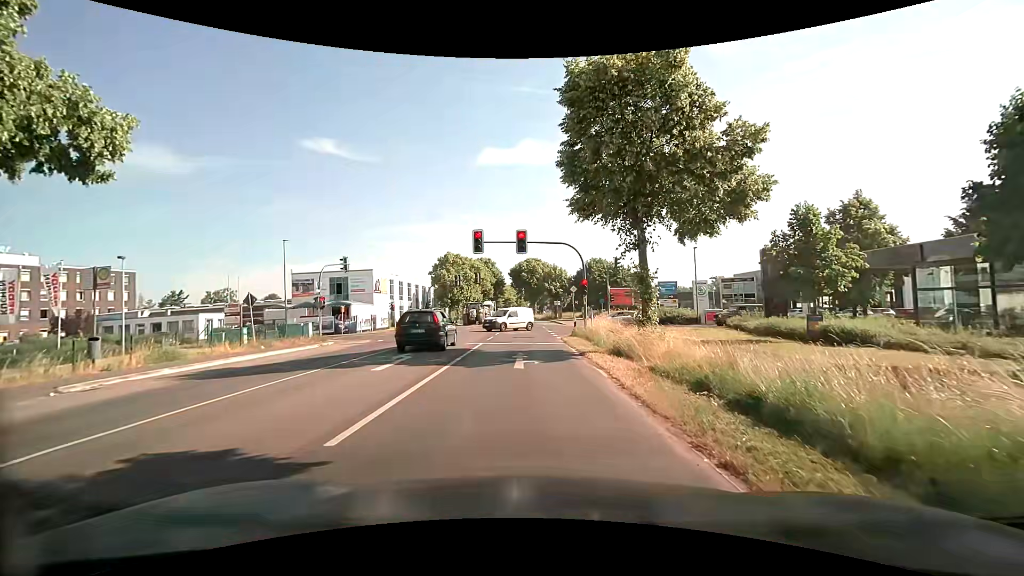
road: secondary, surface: asphalt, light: Day
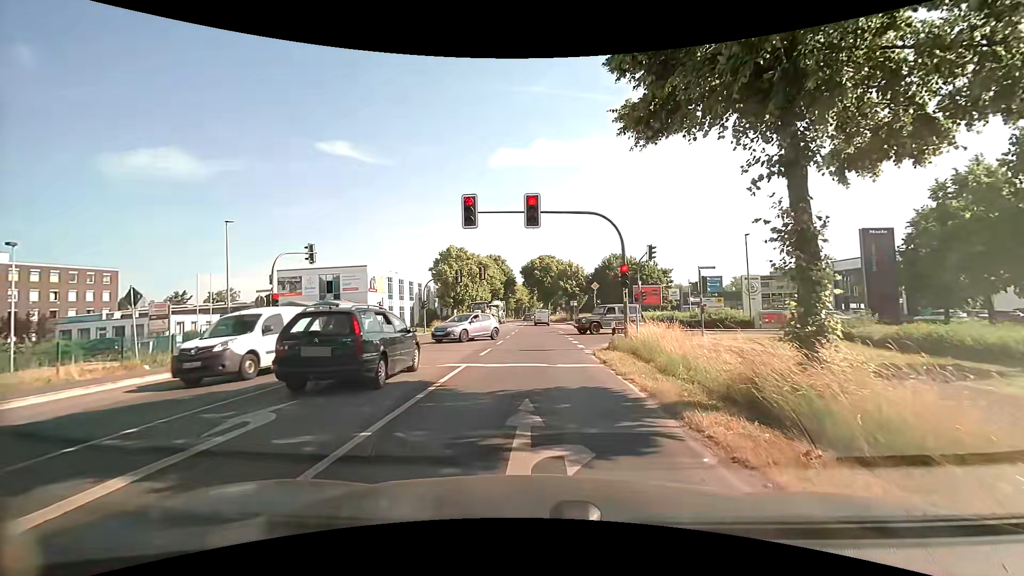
(-0.2, +8.9) m; -2°
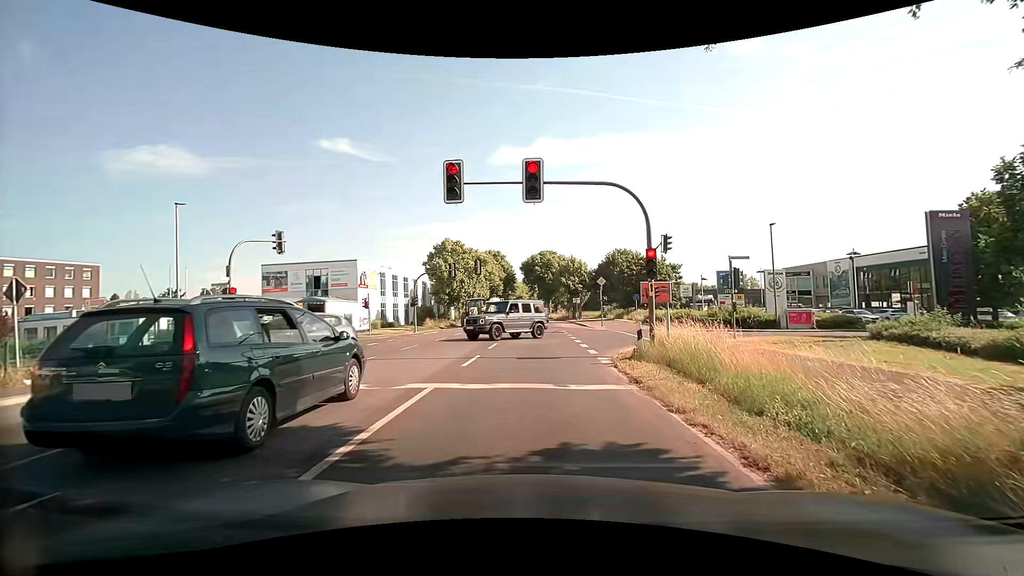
(0.0, +4.2) m; -1°
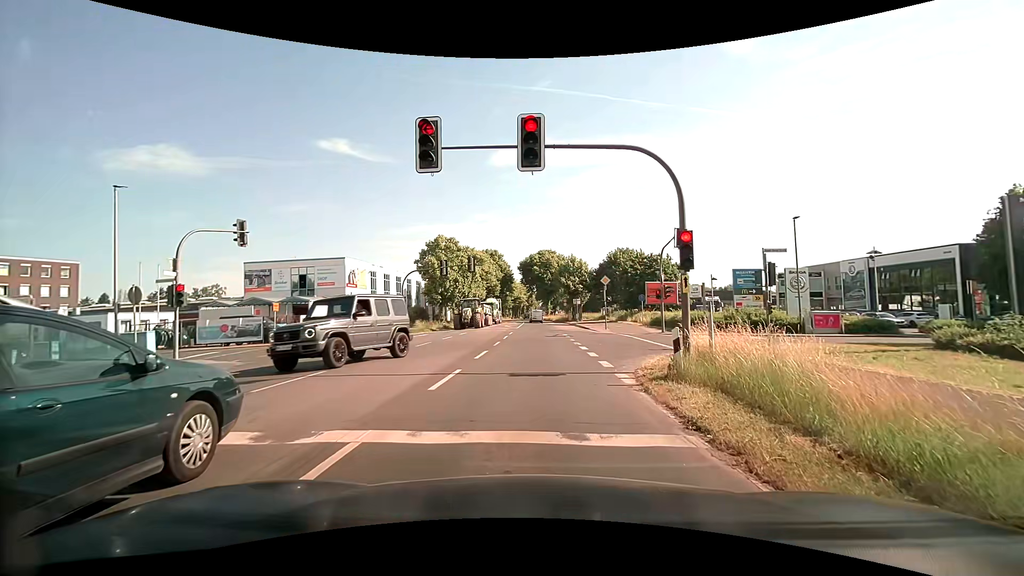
(0.0, +3.6) m; 0°
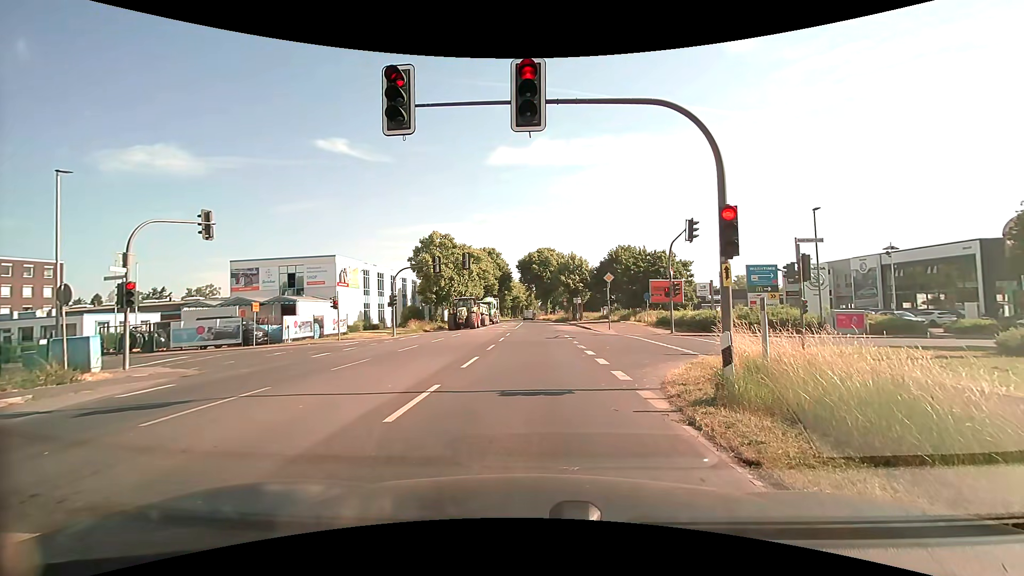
(0.0, +2.5) m; +2°
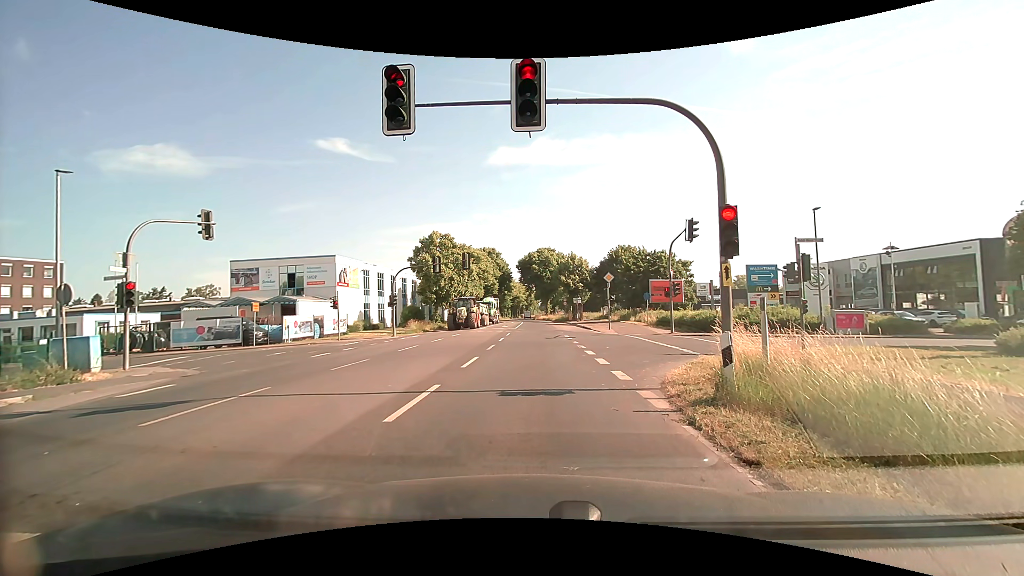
(0.0, +0.1) m; 0°
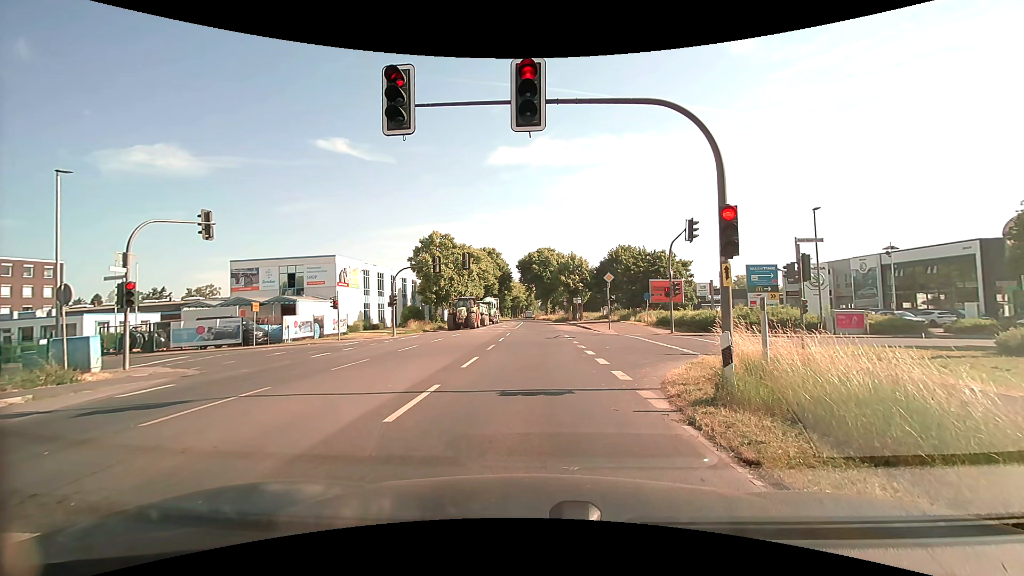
(0.0, 0.0) m; 0°
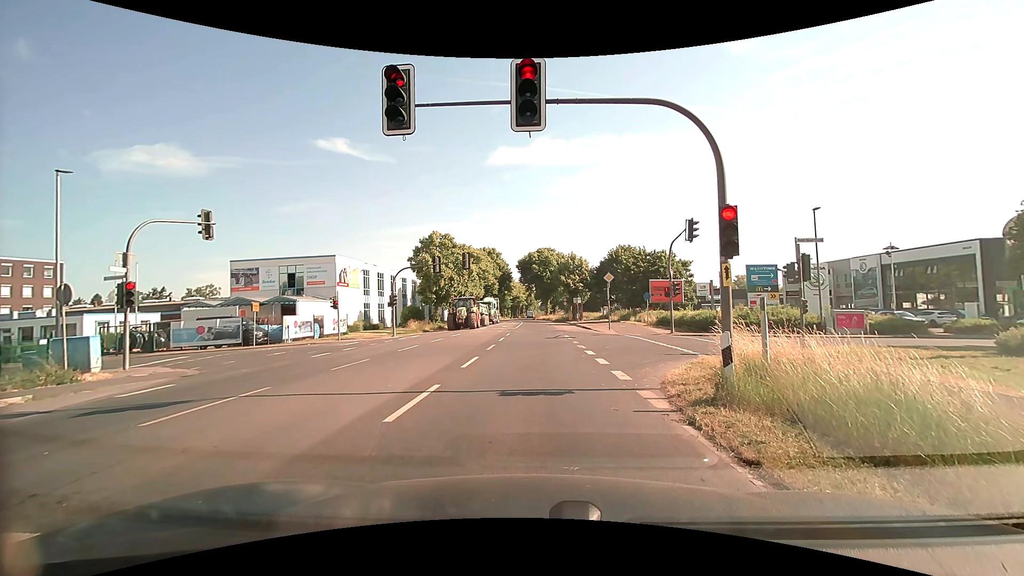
(0.0, 0.0) m; 0°
(0, +10) (+2, +20) (+10, +25) (+20, +27) (+30, +28) (+40, +29) (+50, +29) (+60, +30) (+70, +30) (+80, +30) m
